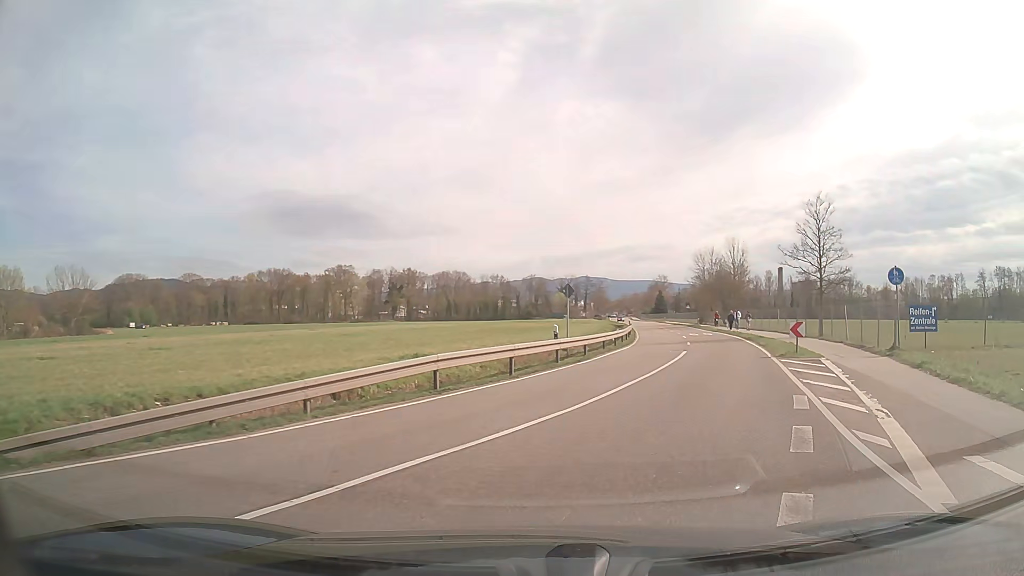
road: tertiary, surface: asphalt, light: Day
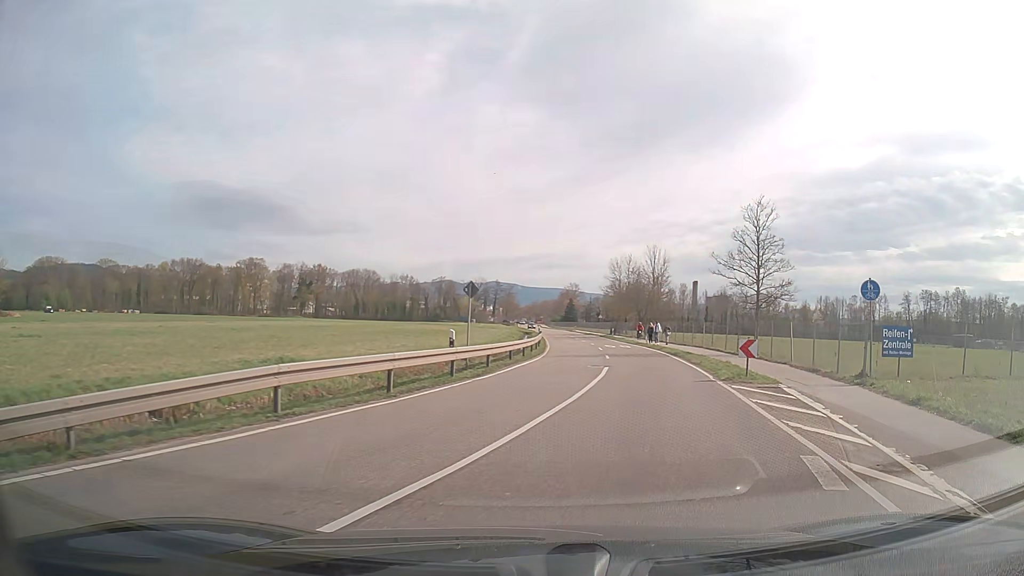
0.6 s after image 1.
(+0.2, +4.2) m; +6°
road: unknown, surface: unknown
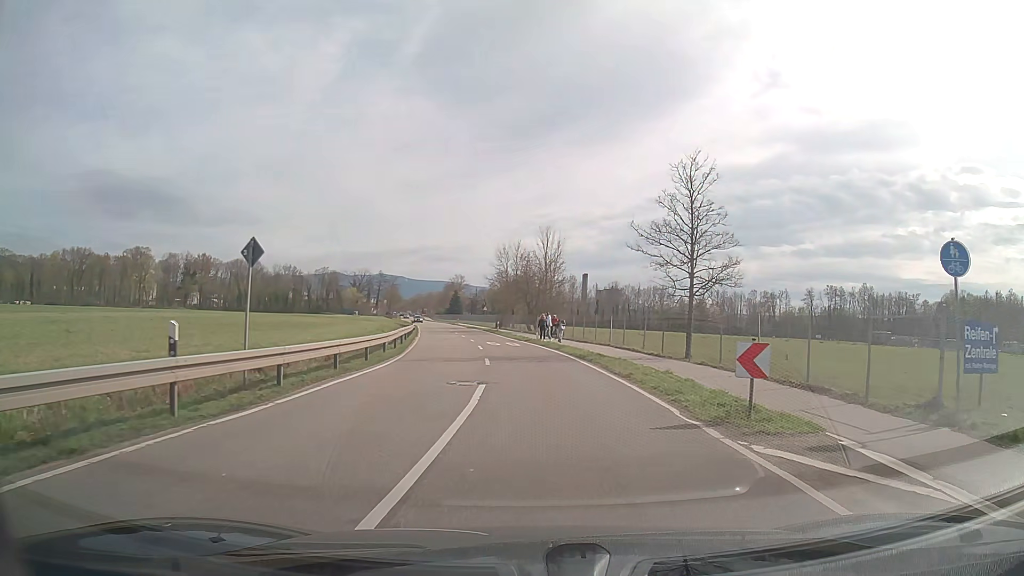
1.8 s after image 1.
(+1.2, +9.2) m; +11°
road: tertiary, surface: asphalt
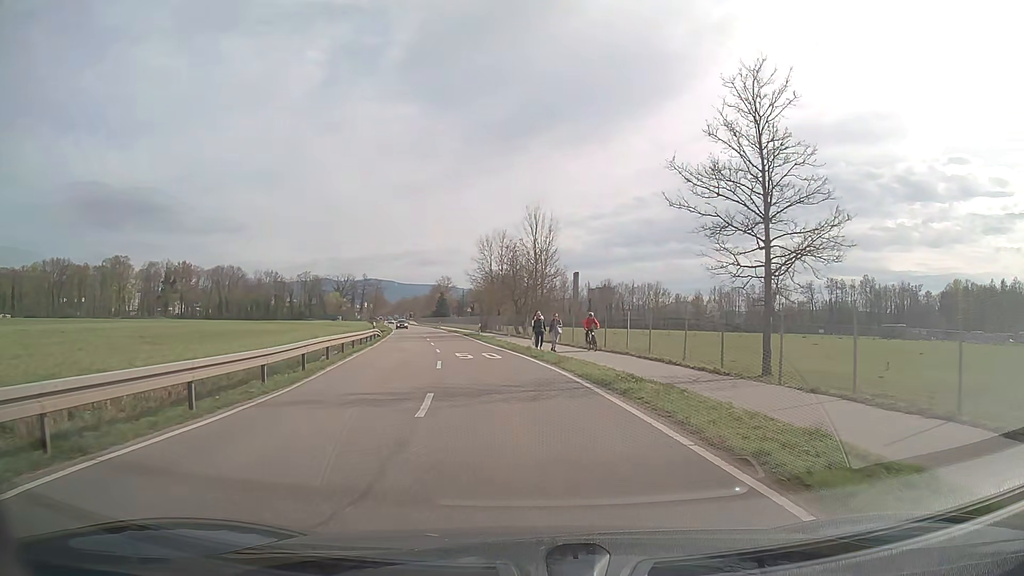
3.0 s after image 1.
(+0.2, +10.6) m; 0°
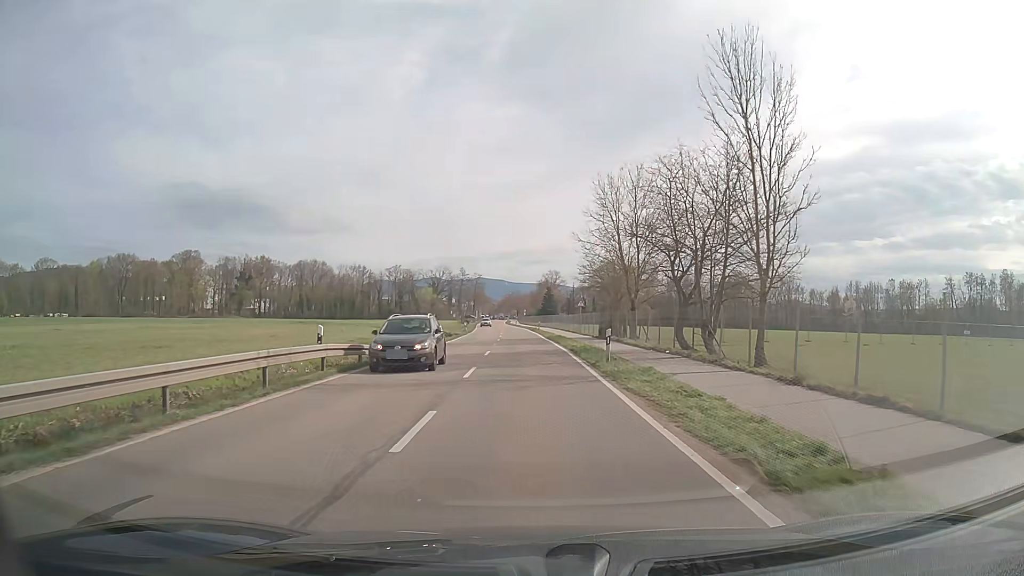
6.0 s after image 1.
(-2.4, +29.9) m; -9°
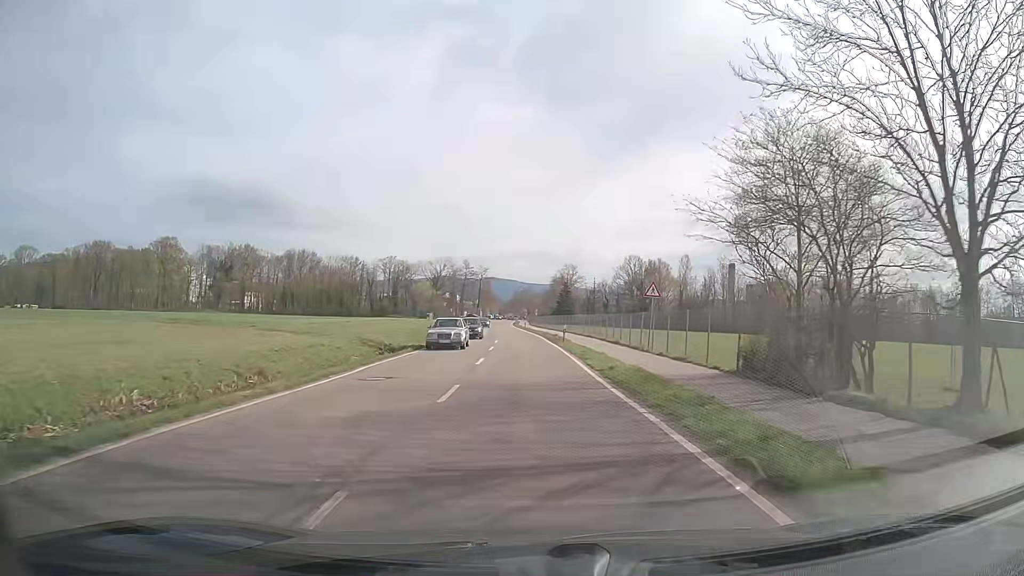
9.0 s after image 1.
(-0.5, +31.8) m; -1°
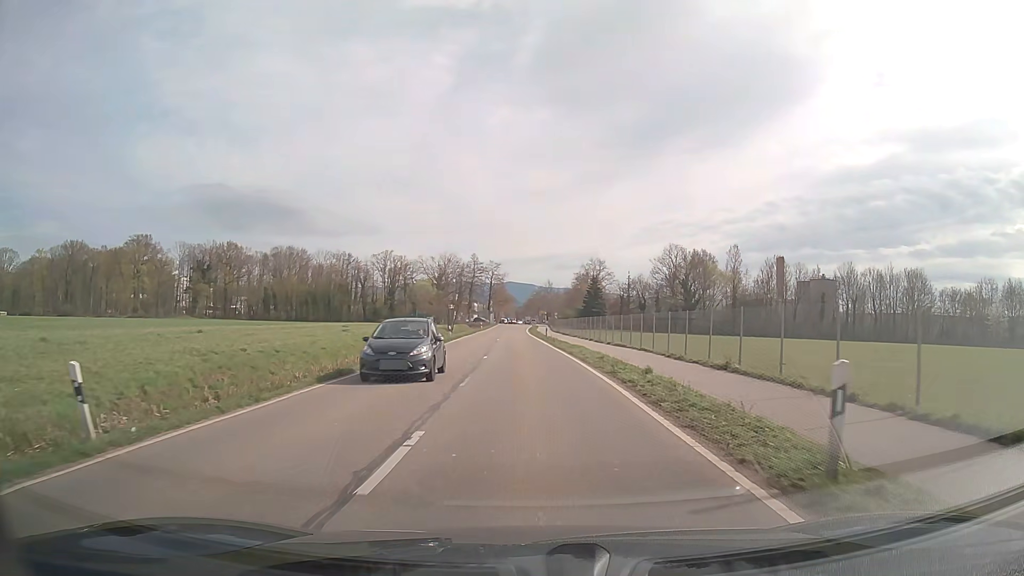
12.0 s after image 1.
(-0.5, +33.1) m; -1°
